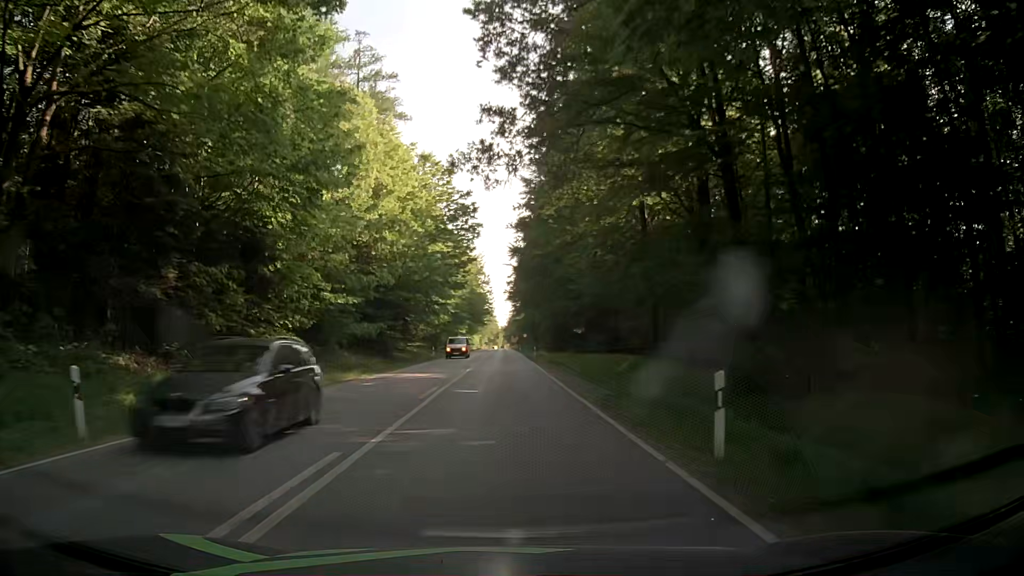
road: secondary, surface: asphalt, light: Day
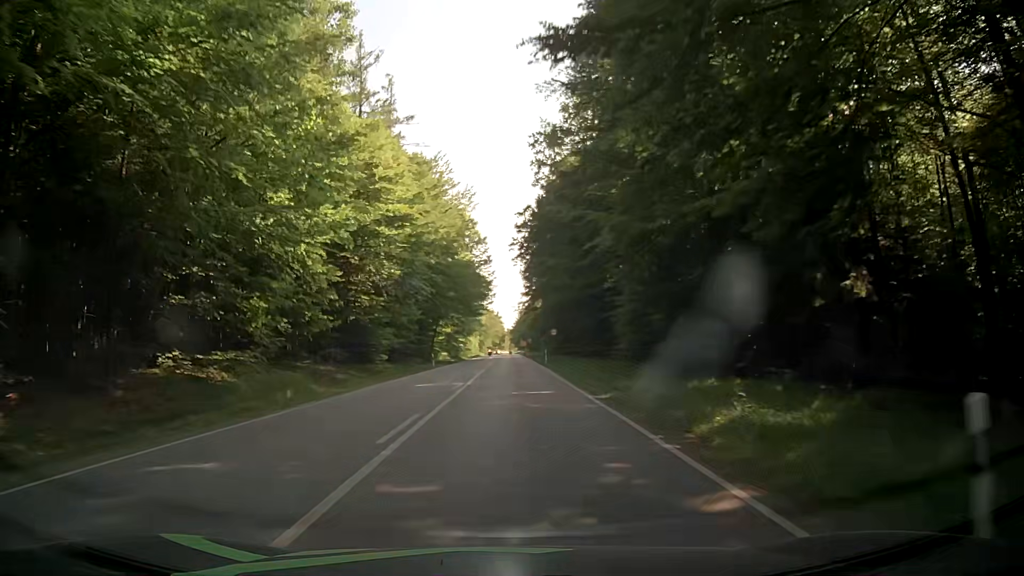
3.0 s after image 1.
(-0.1, +54.9) m; 0°
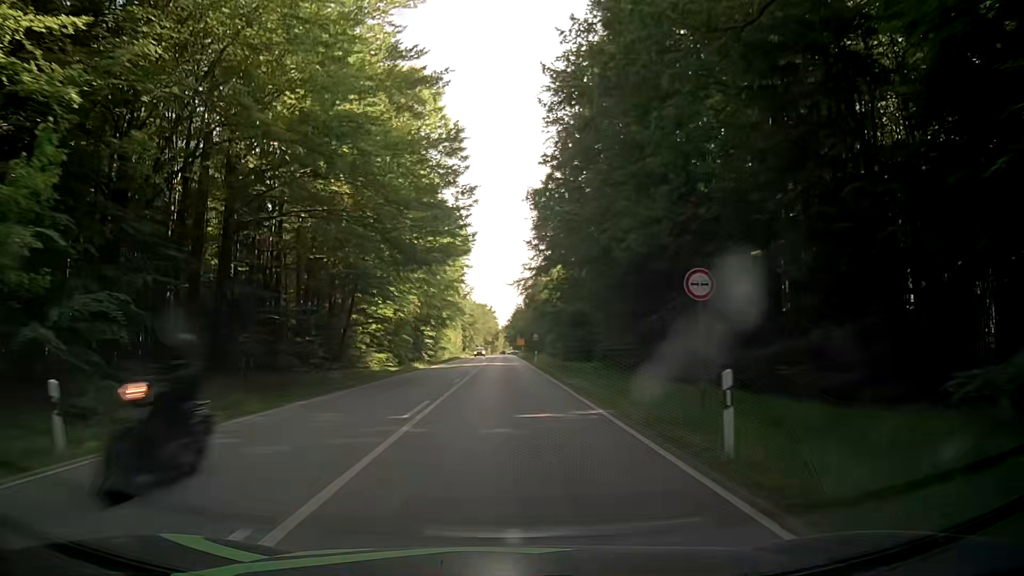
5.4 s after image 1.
(+0.2, +44.6) m; 0°
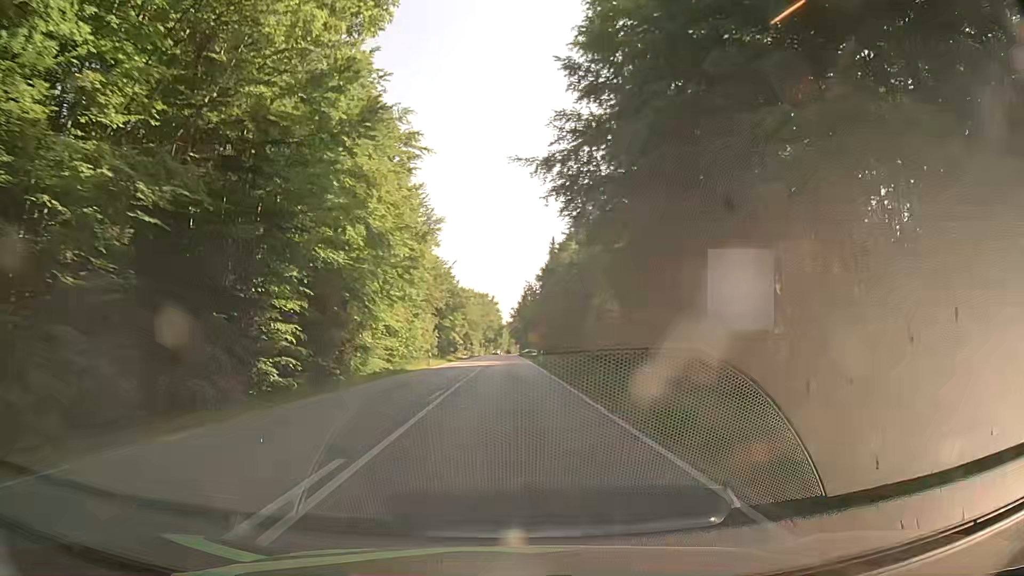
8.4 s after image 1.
(0.0, +56.8) m; 0°
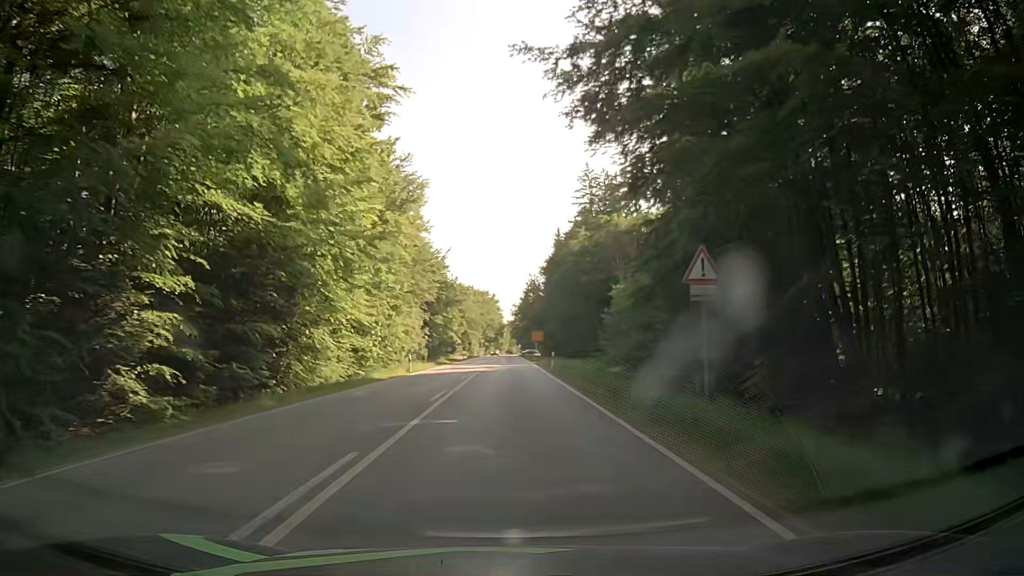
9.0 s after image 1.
(0.0, +11.4) m; 0°
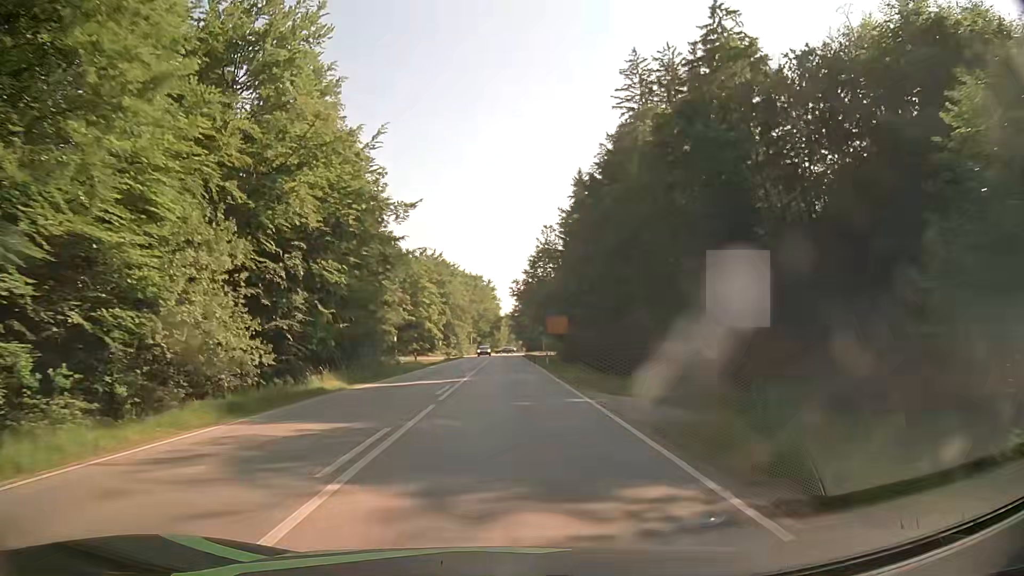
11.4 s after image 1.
(0.0, +45.3) m; 0°
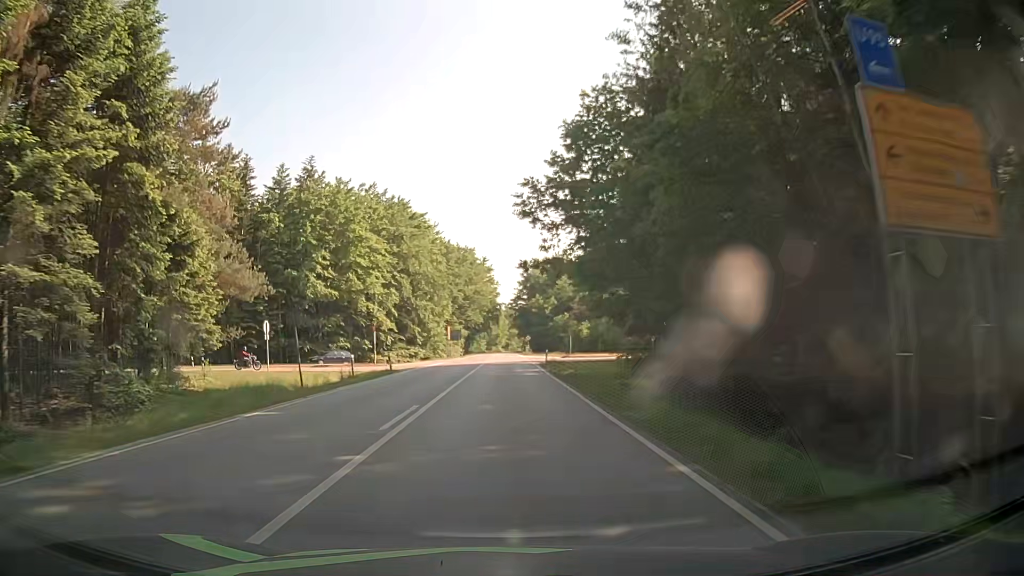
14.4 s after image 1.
(-0.1, +56.1) m; 0°
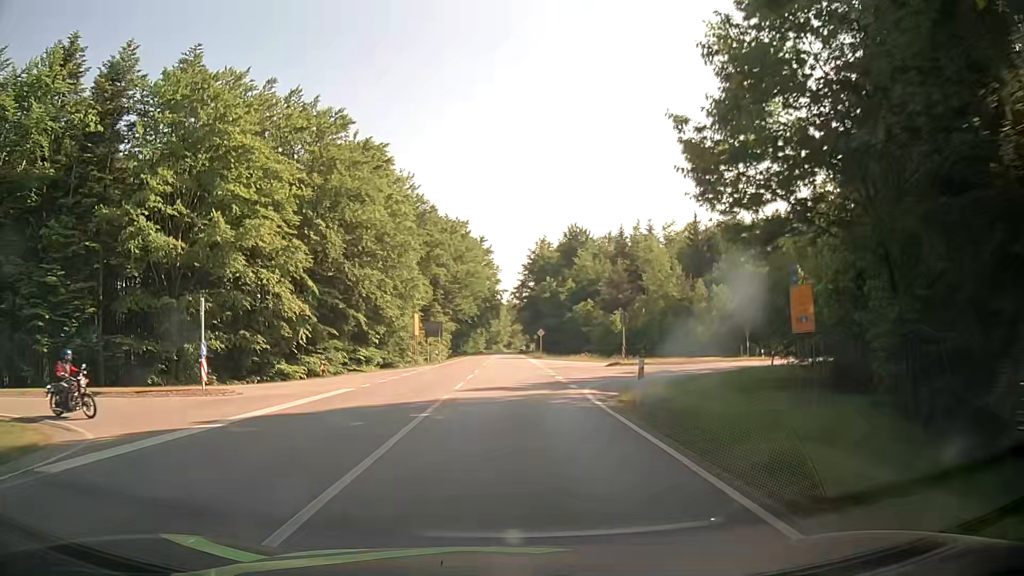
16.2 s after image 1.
(0.0, +33.4) m; 0°
(0, +10) (0, +20) (0, +30) (0, +40) (0, +50) (0, +60) (0, +70) (0, +80) (0, +90) (0, +100) m
